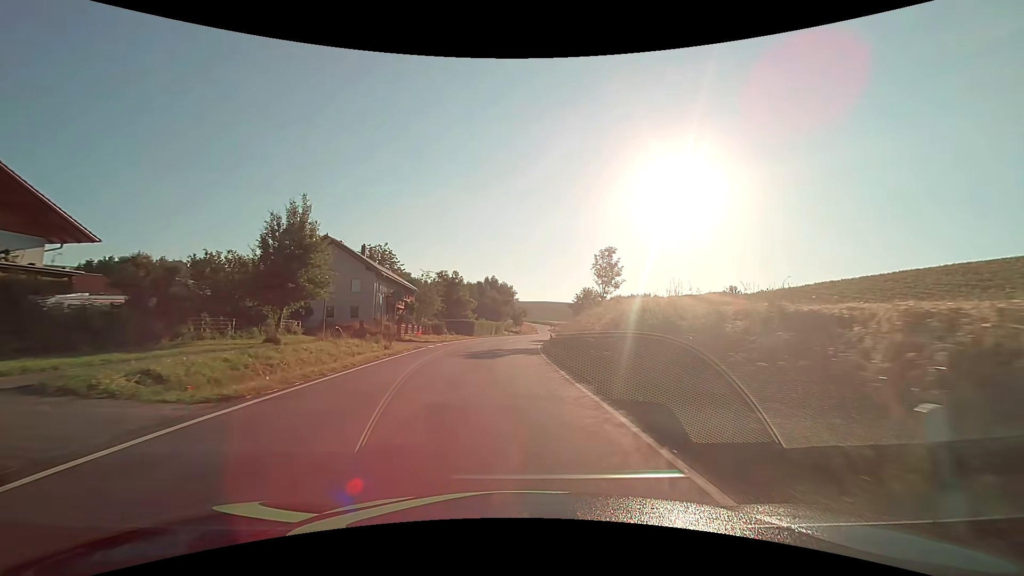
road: secondary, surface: asphalt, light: Day
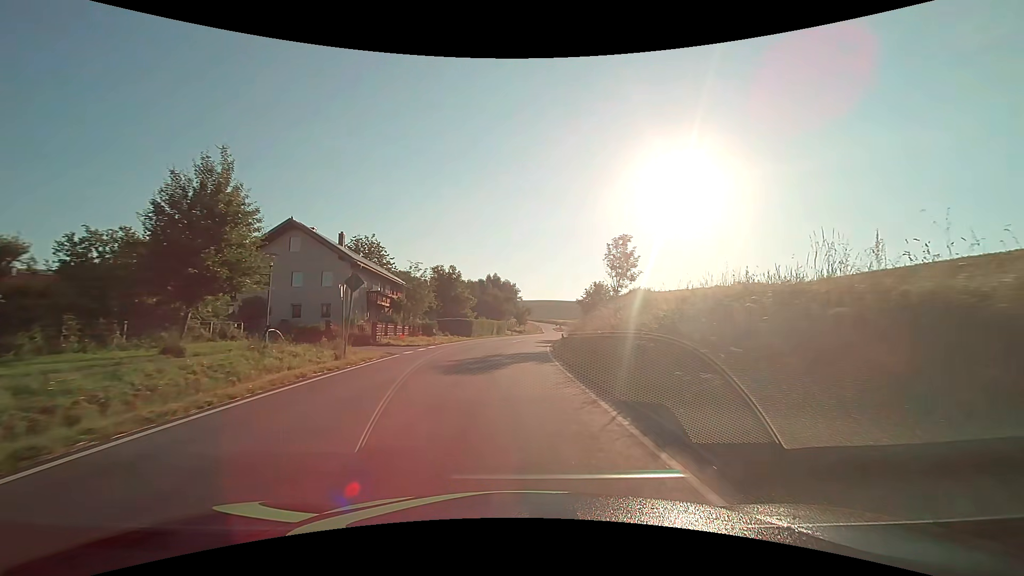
(0.0, +7.7) m; 0°
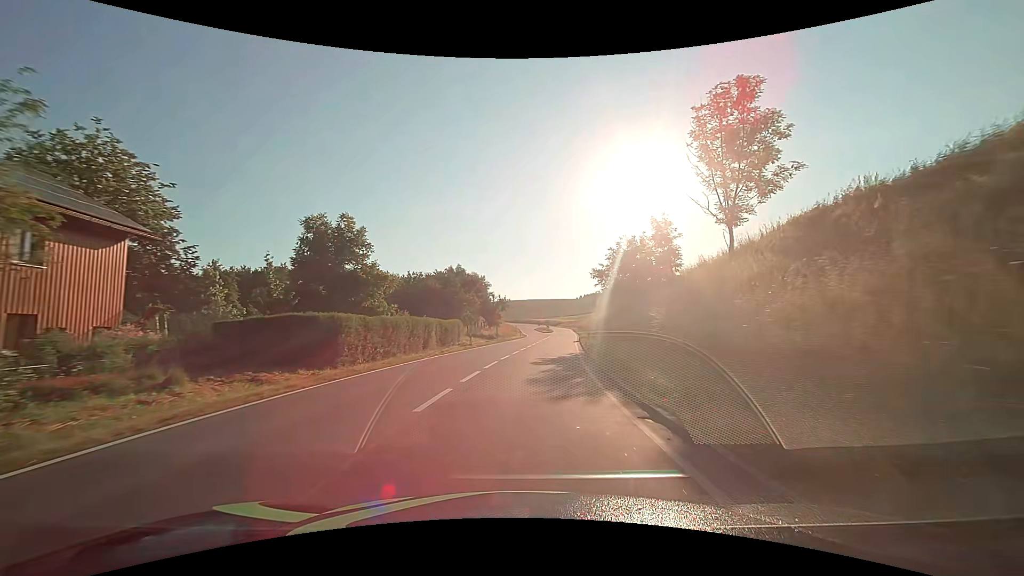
(+0.6, +38.3) m; +3°
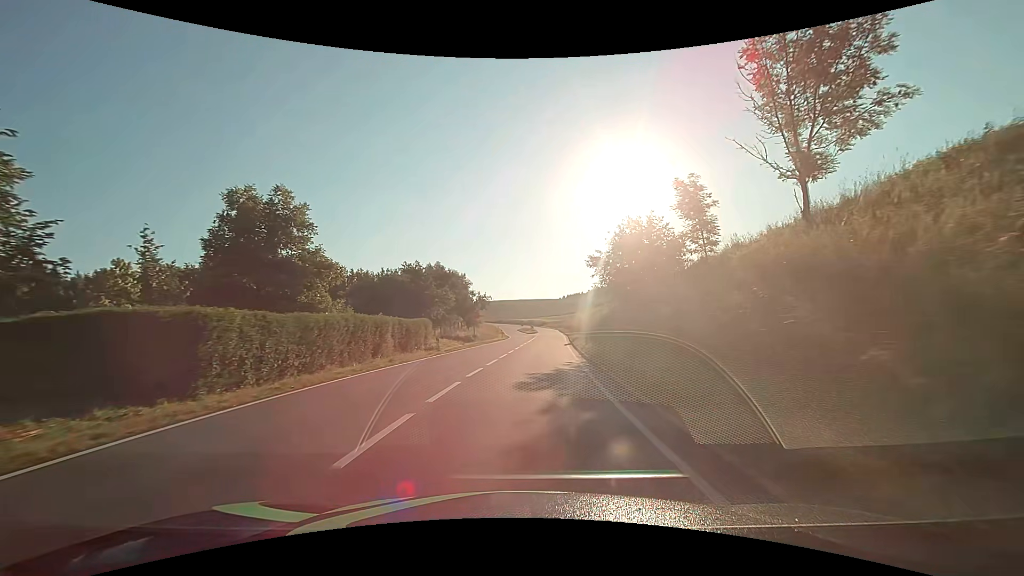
(+0.1, +7.6) m; +2°
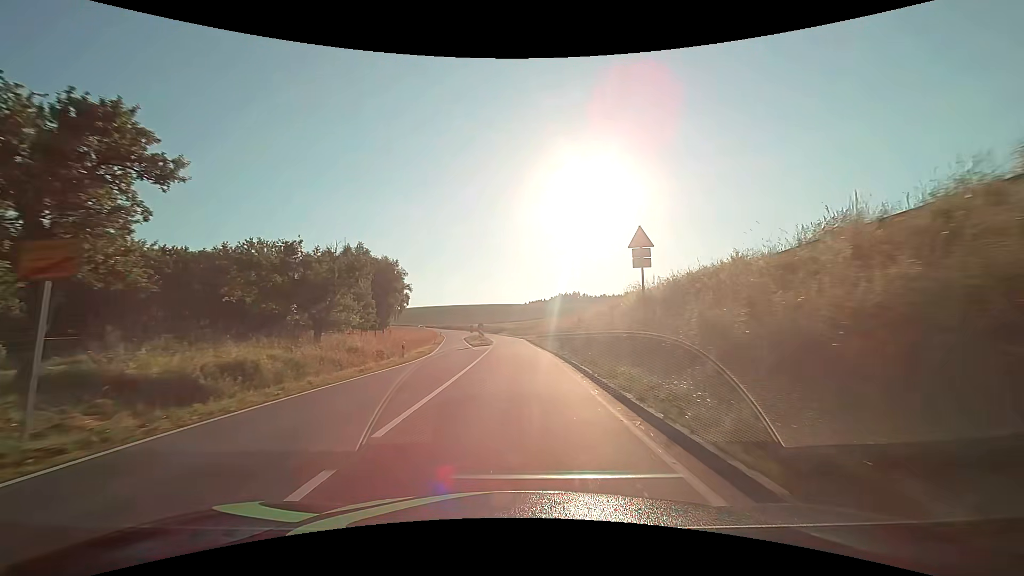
(+2.1, +39.1) m; +5°
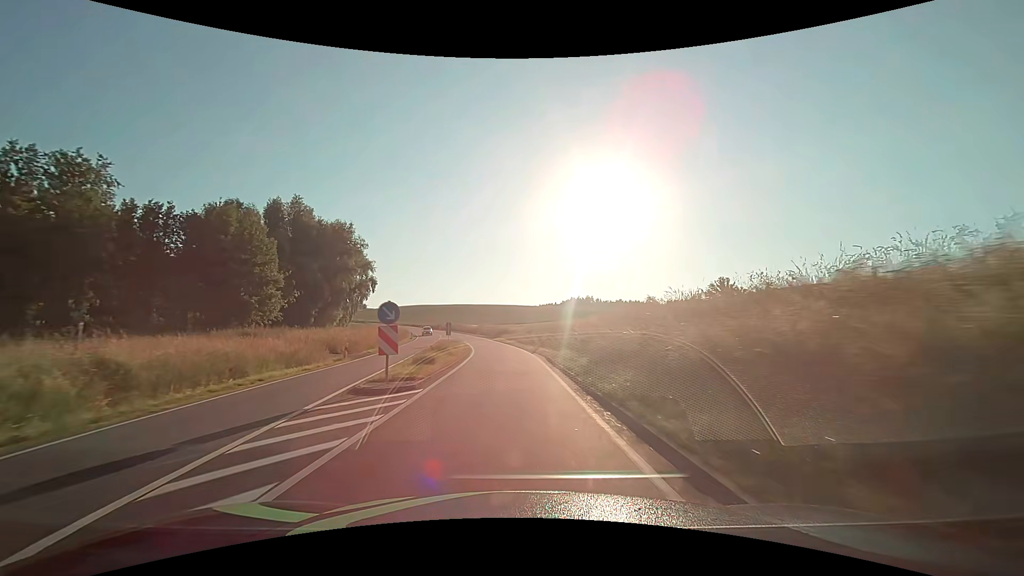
(0.0, +36.5) m; -1°
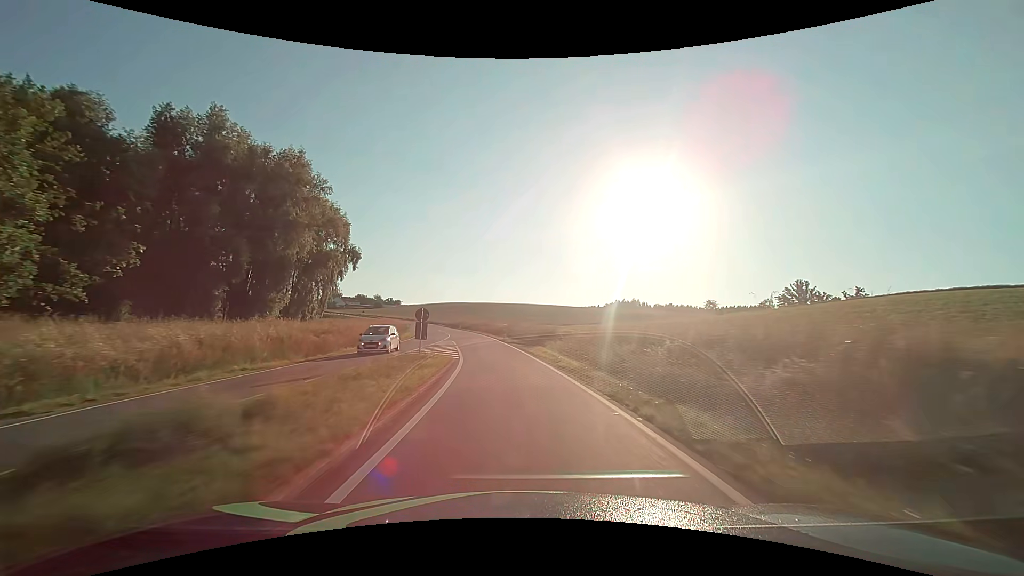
(-1.1, +30.7) m; -4°
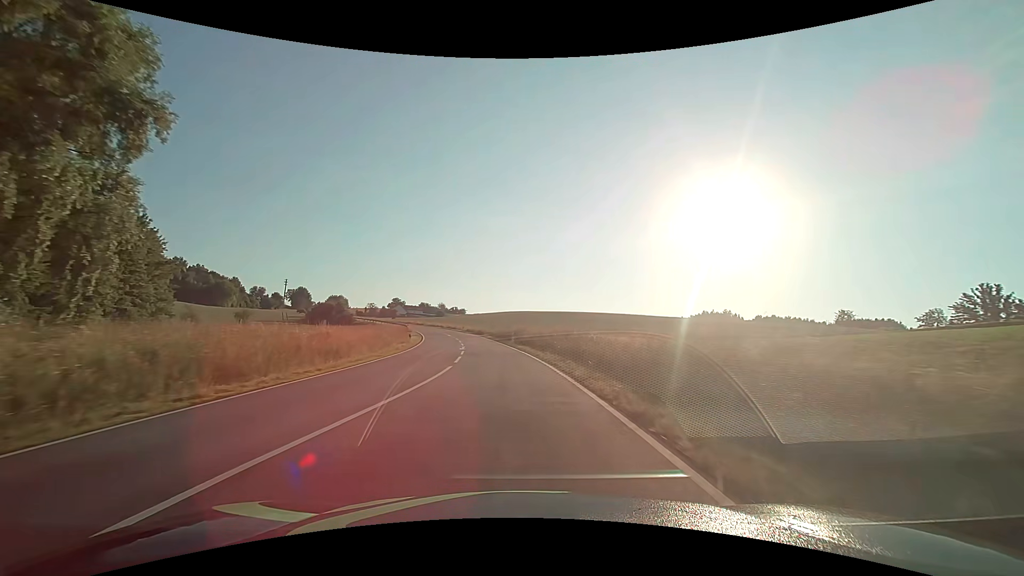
(-3.4, +44.5) m; -8°
(0, +10) (-1, +20) (-1, +30) (-2, +40) (-4, +50) (-6, +60) (-8, +69) (-10, +79) (-13, +89) (-16, +98) m
